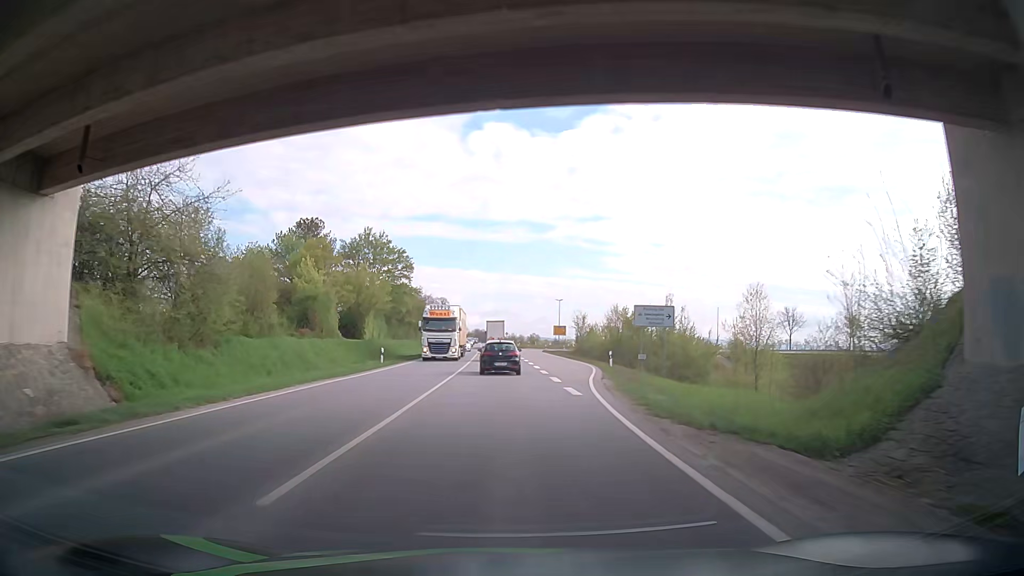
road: primary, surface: asphalt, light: Day
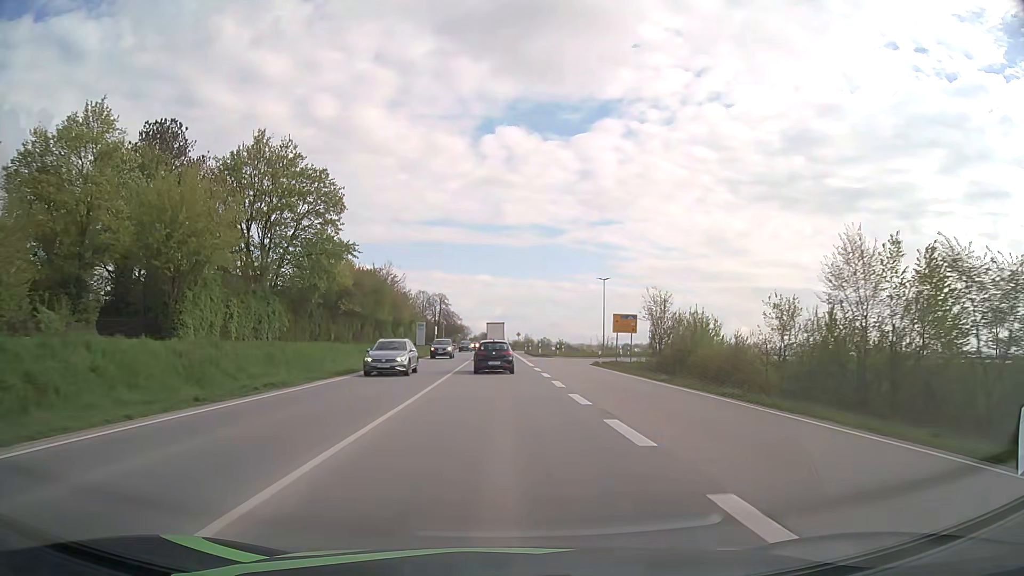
(+0.1, +45.2) m; -1°
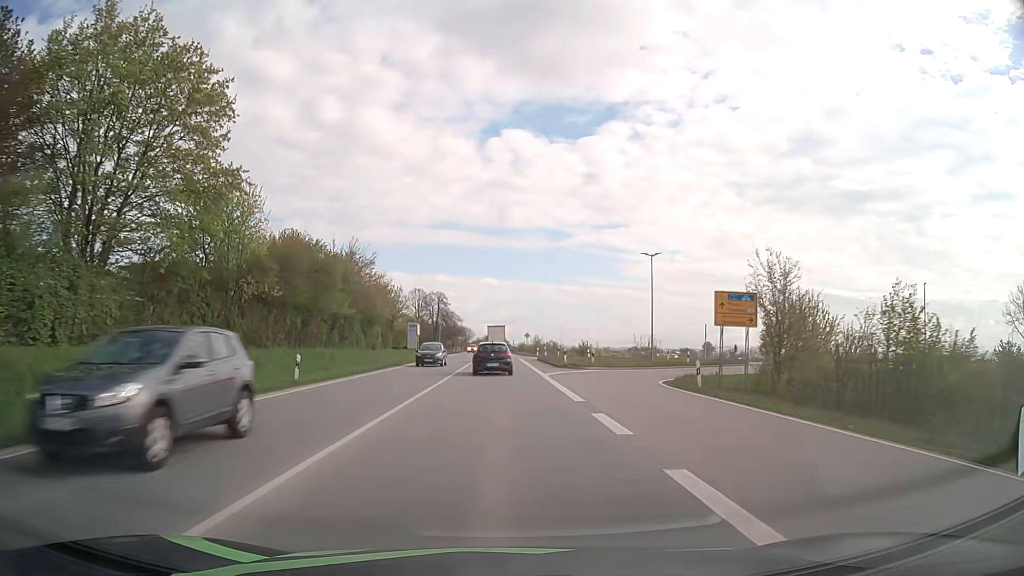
(-0.1, +22.7) m; 0°
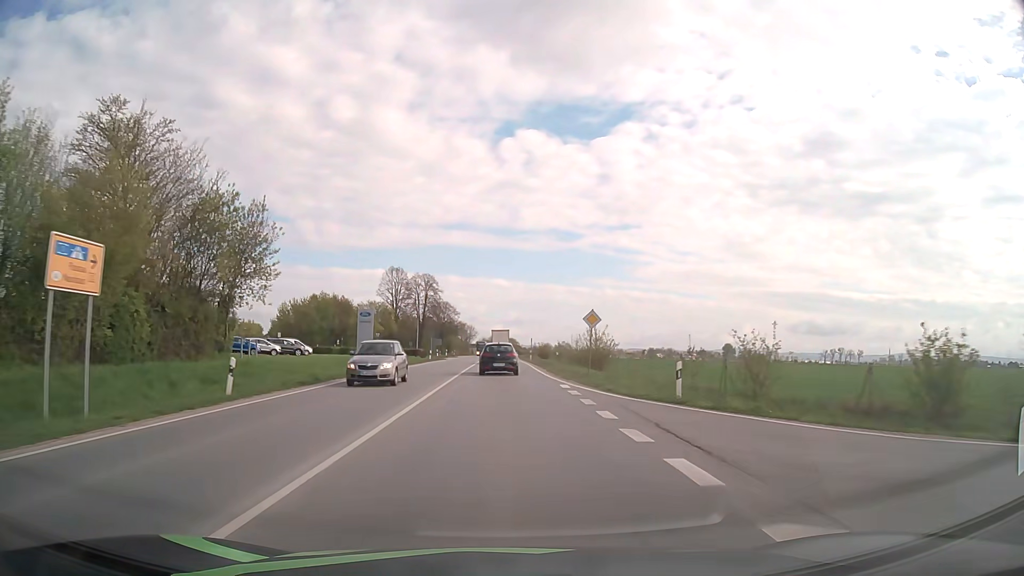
(-0.5, +57.4) m; -1°
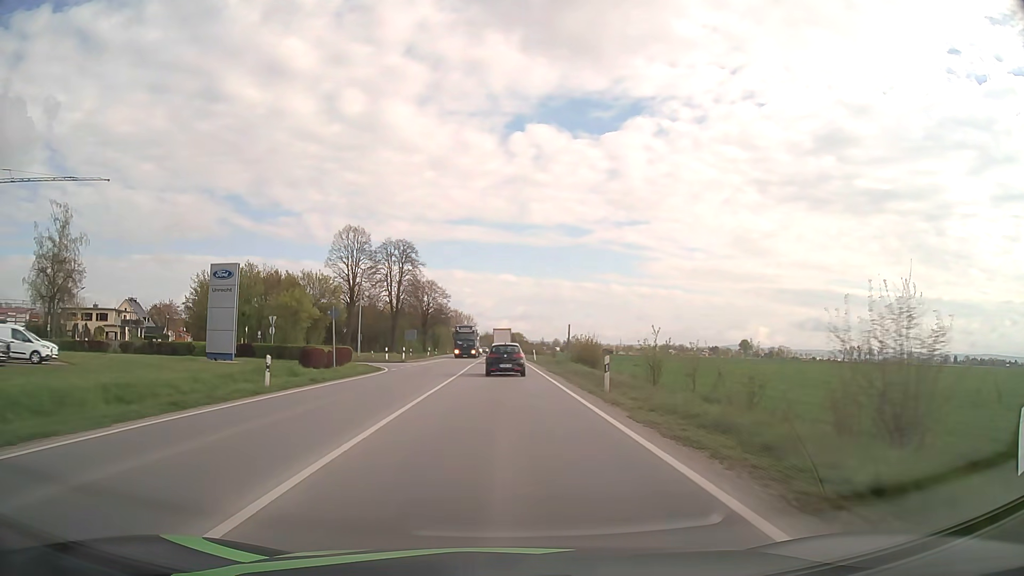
(-0.2, +47.2) m; -1°
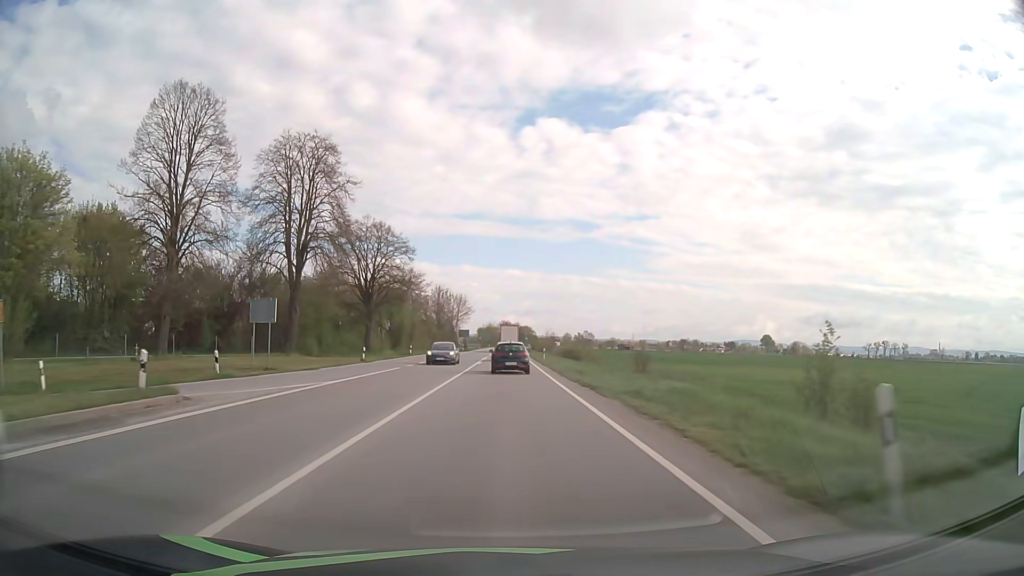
(-0.2, +58.5) m; 0°
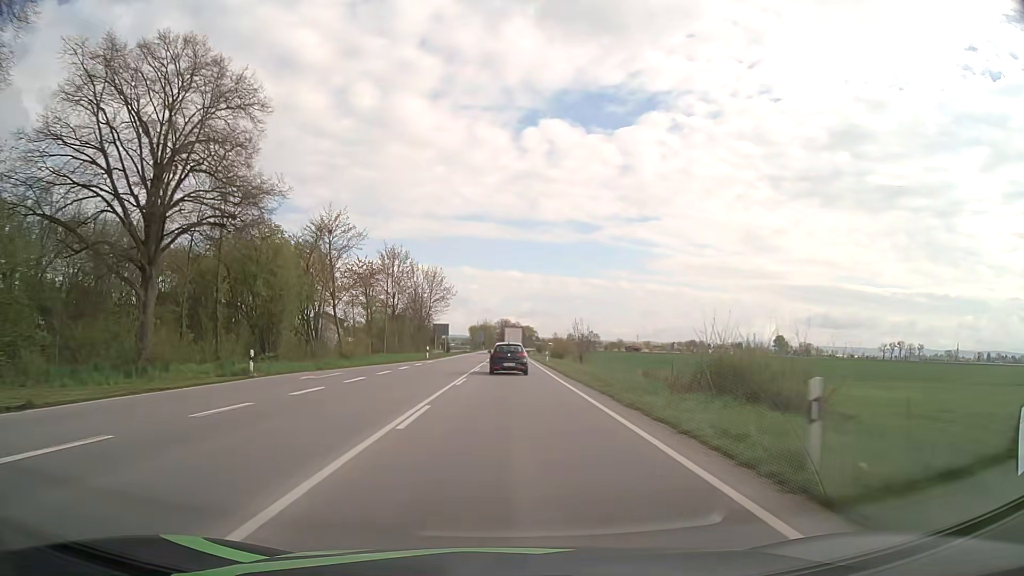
(-0.1, +46.8) m; 0°
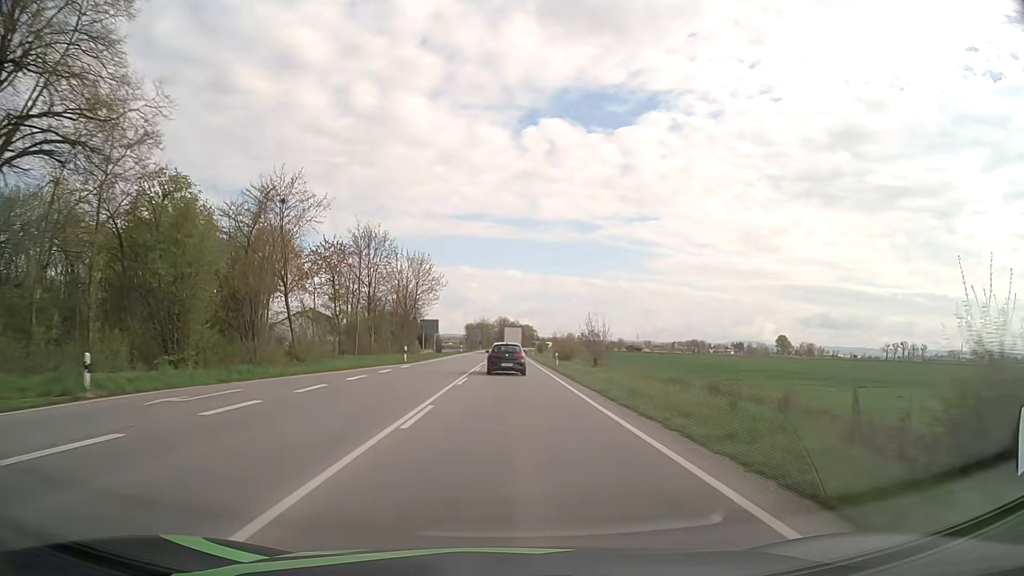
(0.0, +11.7) m; 0°
(0, +10) (0, +20) (0, +30) (0, +40) (0, +50) (0, +60) (+1, +70) (+1, +80) (+1, +90) (+1, +100) m
